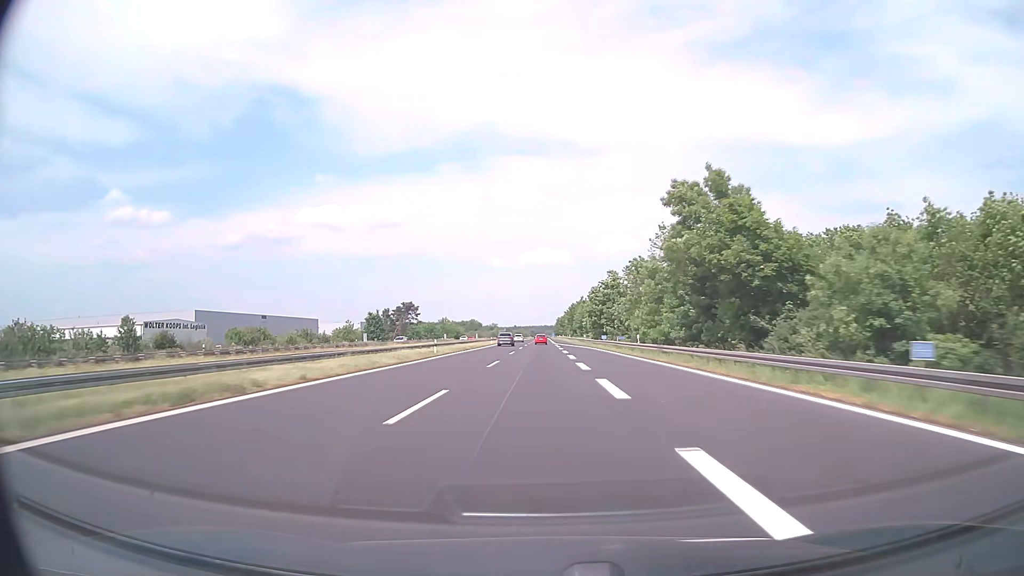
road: motorway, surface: asphalt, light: Day
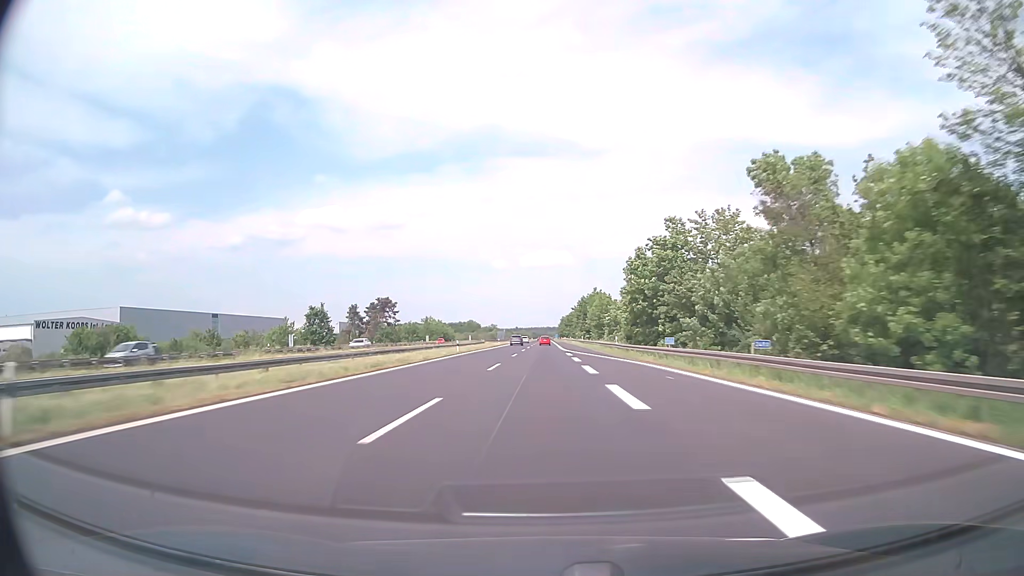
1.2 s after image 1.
(-0.1, +38.1) m; 0°
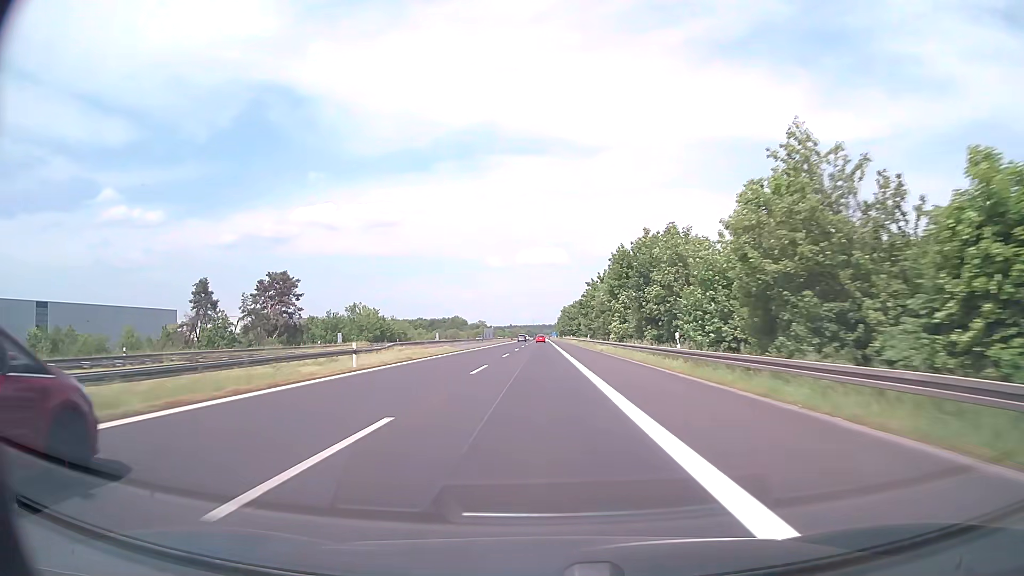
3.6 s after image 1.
(+0.3, +76.3) m; 0°
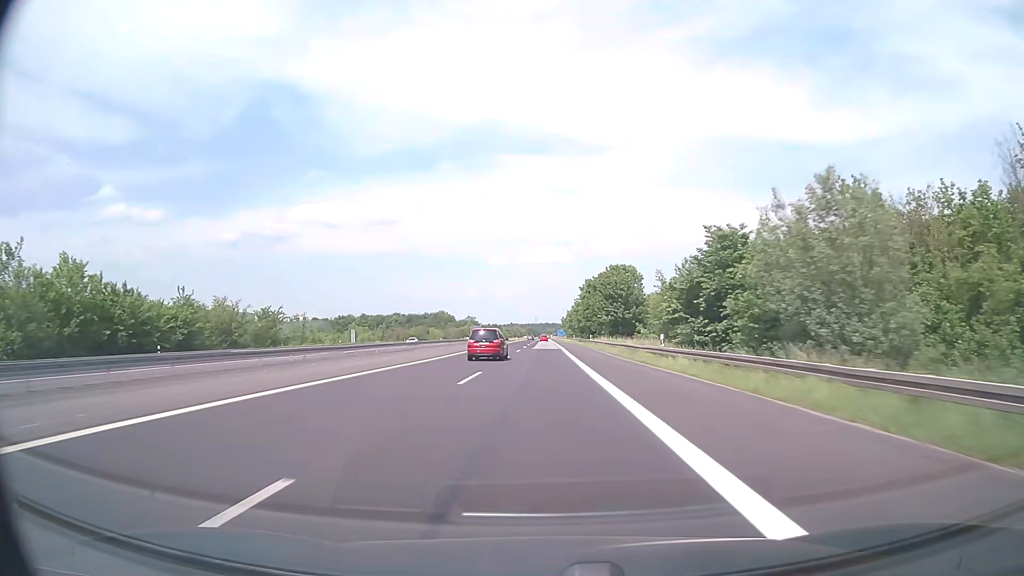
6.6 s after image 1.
(0.0, +95.4) m; 0°
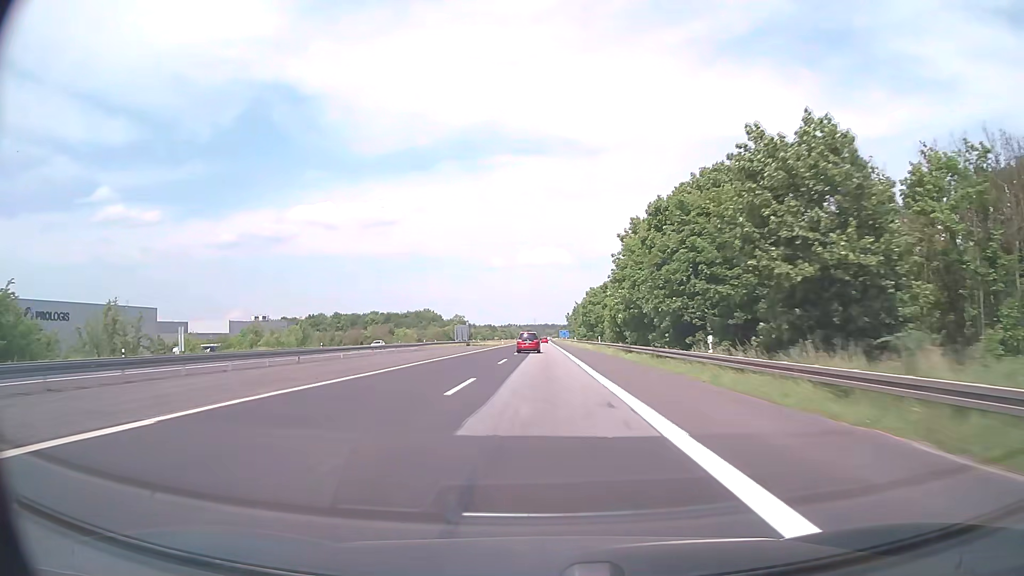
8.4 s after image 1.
(+0.1, +57.2) m; 0°
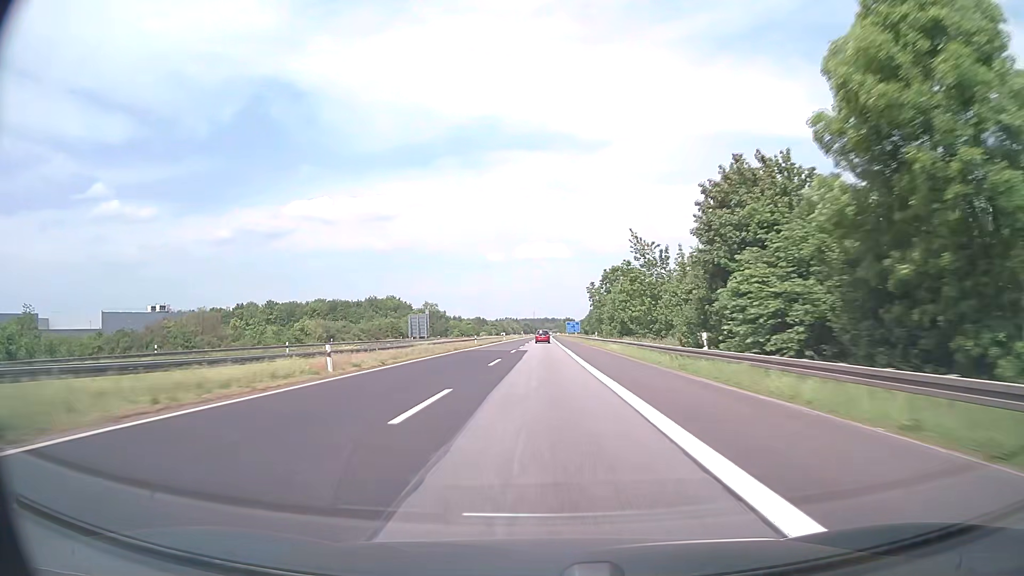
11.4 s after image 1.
(+0.1, +95.2) m; 0°
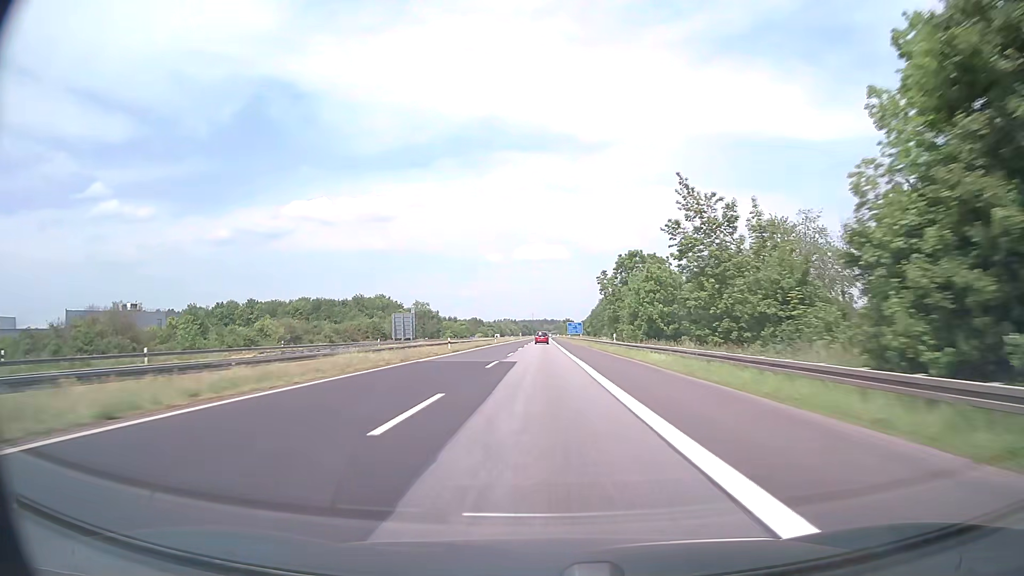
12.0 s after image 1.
(0.0, +19.1) m; 0°
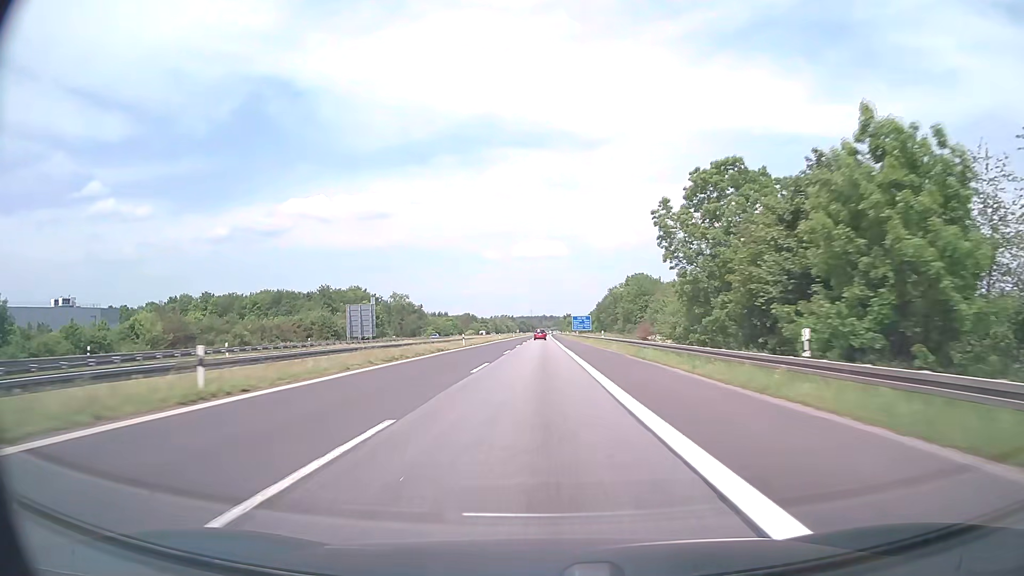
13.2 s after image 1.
(0.0, +38.1) m; 0°
(0, +10) (0, +20) (0, +30) (0, +40) (0, +50) (0, +60) (0, +70) (0, +80) (0, +90) (0, +100) m
